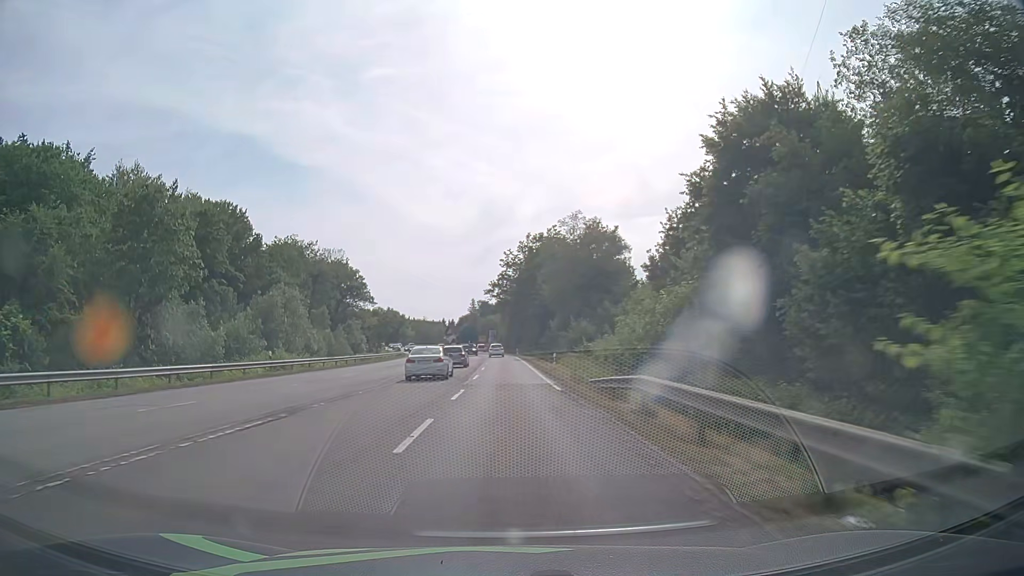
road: secondary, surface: asphalt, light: Day
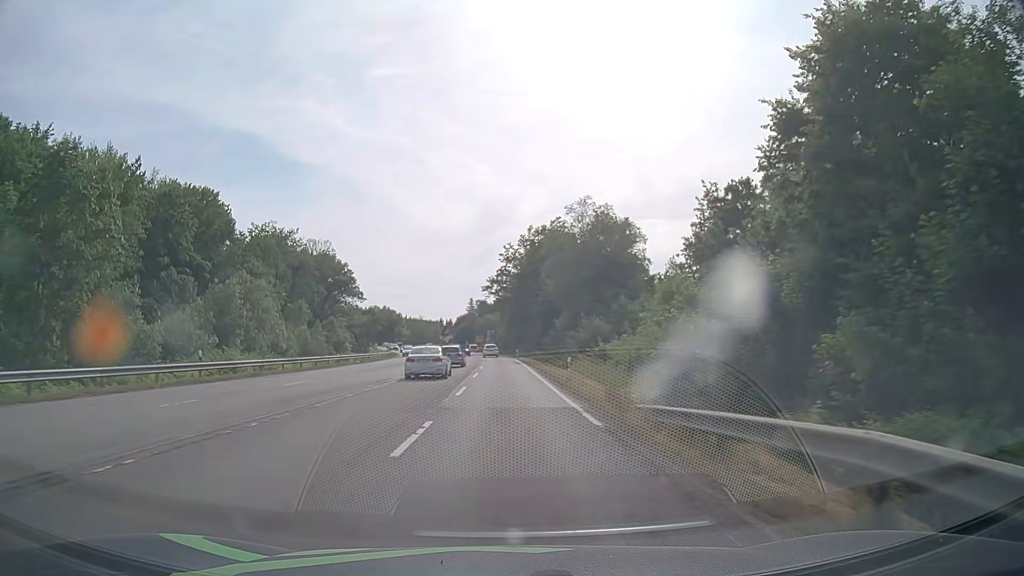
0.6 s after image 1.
(0.0, +9.0) m; 0°
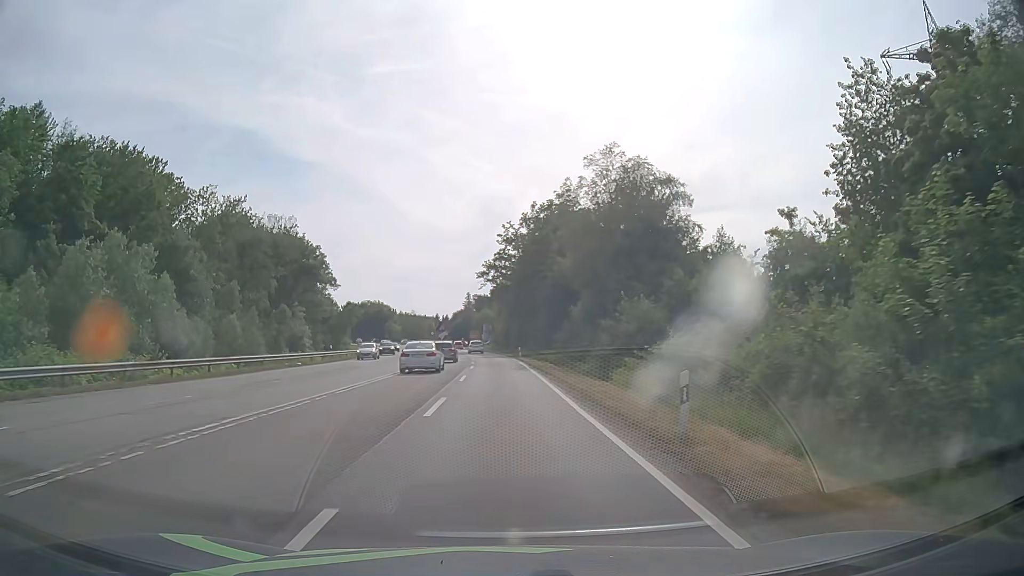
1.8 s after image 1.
(+0.1, +18.1) m; +1°
